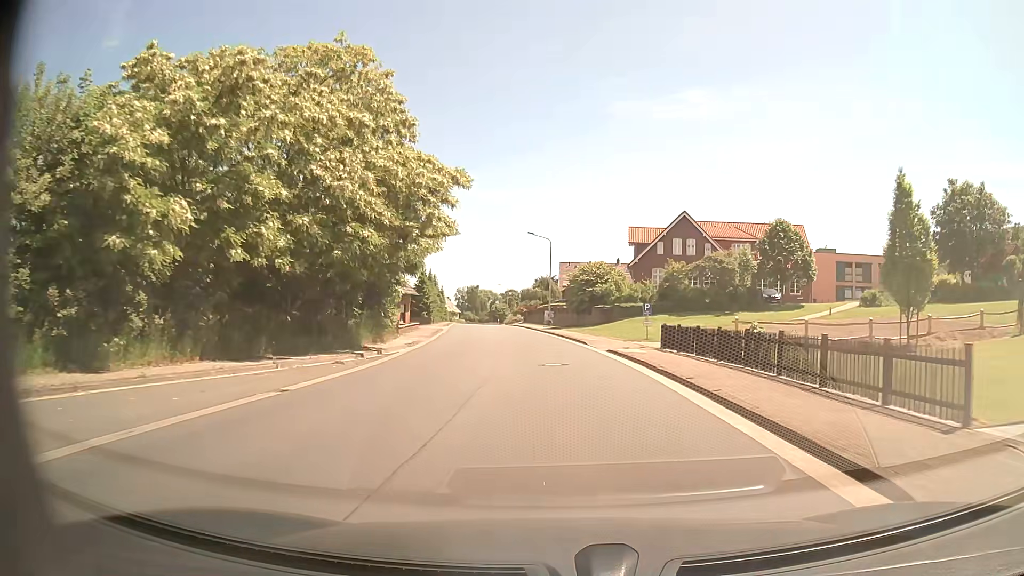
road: tertiary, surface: asphalt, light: Day
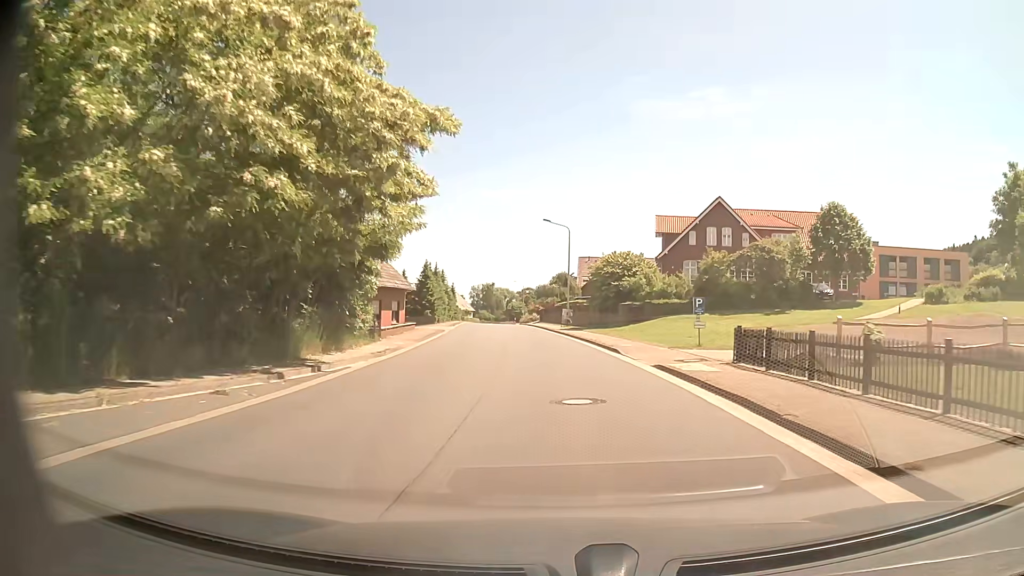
(-0.1, +7.9) m; -1°
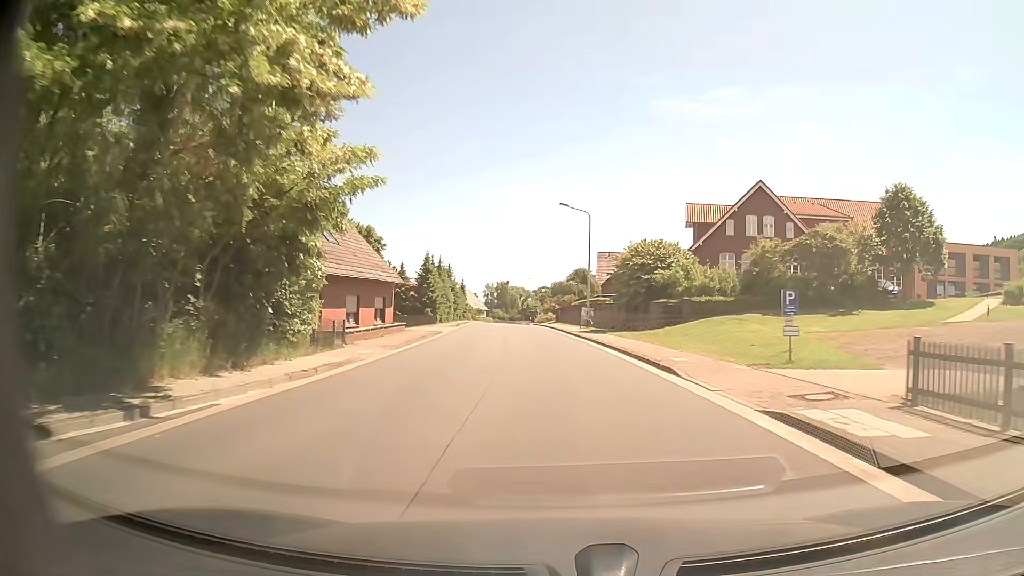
(-0.1, +7.9) m; -1°
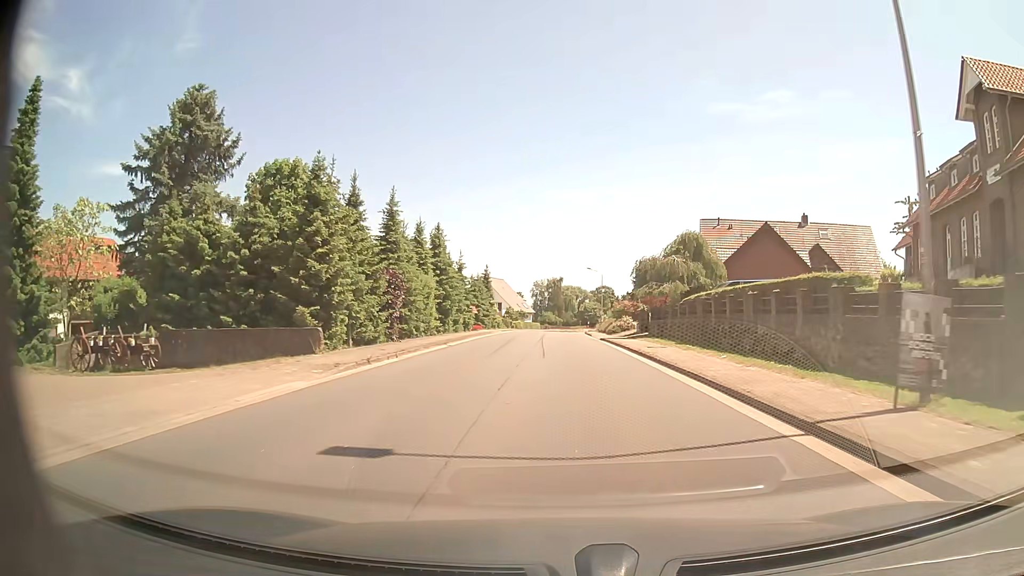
(-2.0, +39.2) m; -5°
(0, +10) (0, +20) (0, +30) (+1, +40) (+1, +50) (+1, +60) (+1, +70) (+1, +80) (+2, +90) (+2, +100) m
